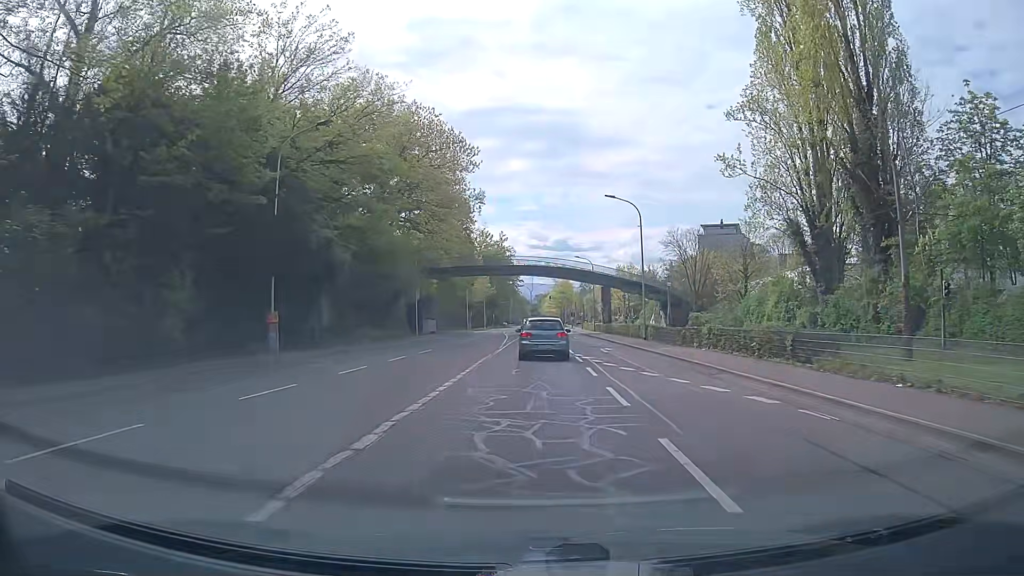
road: secondary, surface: asphalt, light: Day
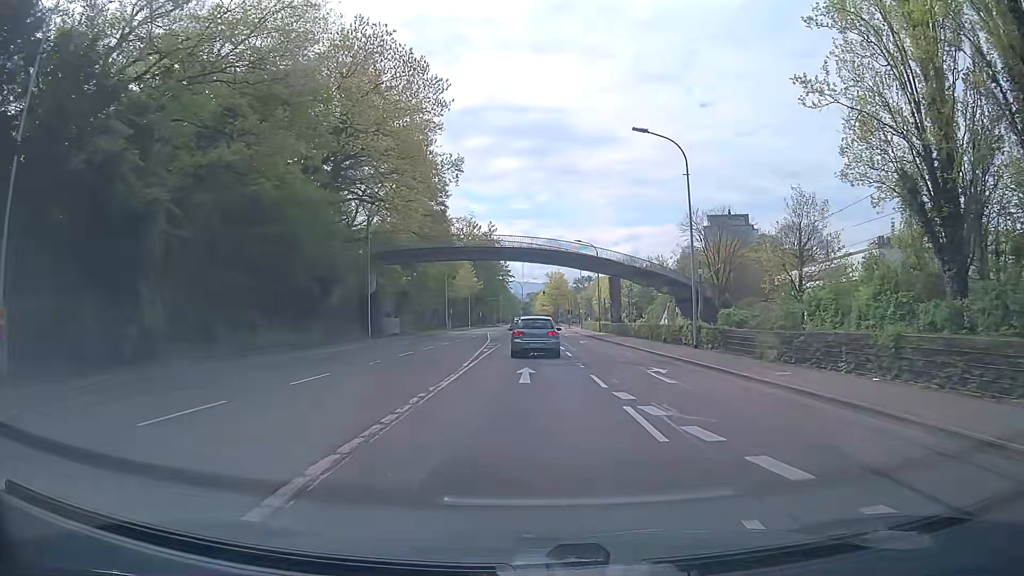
(+0.1, +15.4) m; +1°
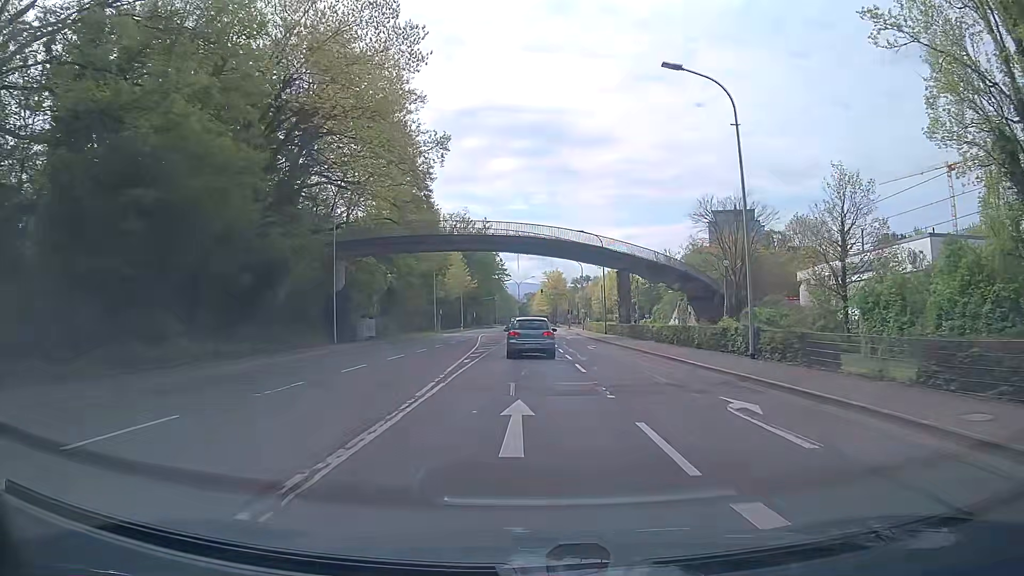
(0.0, +7.7) m; 0°
